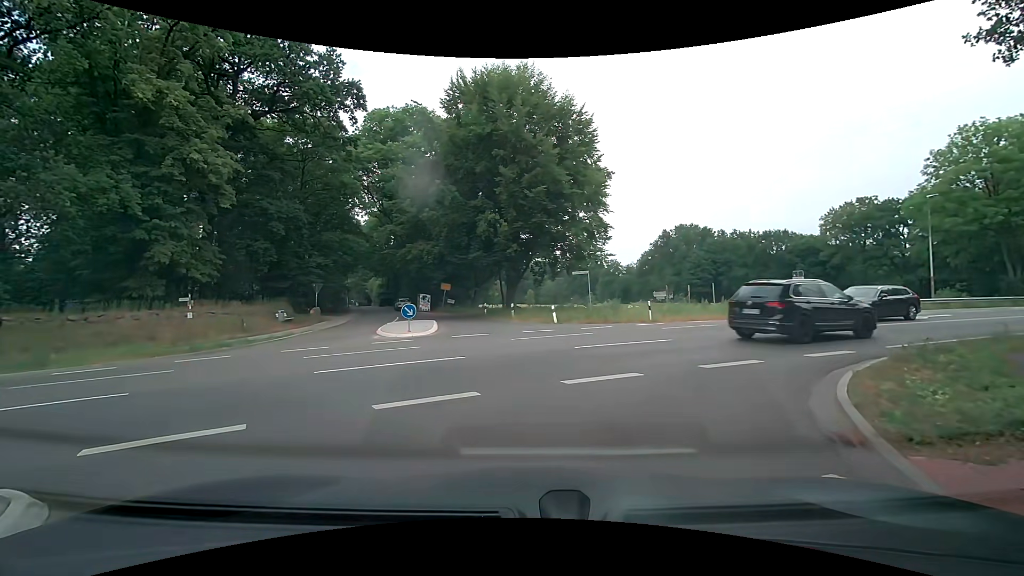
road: residential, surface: asphalt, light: Day
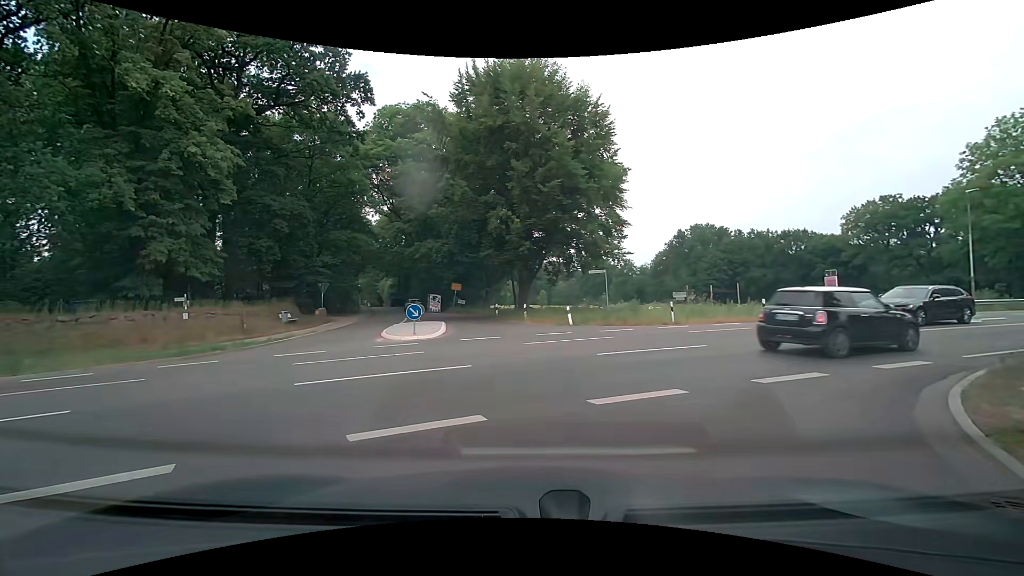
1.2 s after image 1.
(0.0, +1.5) m; 0°
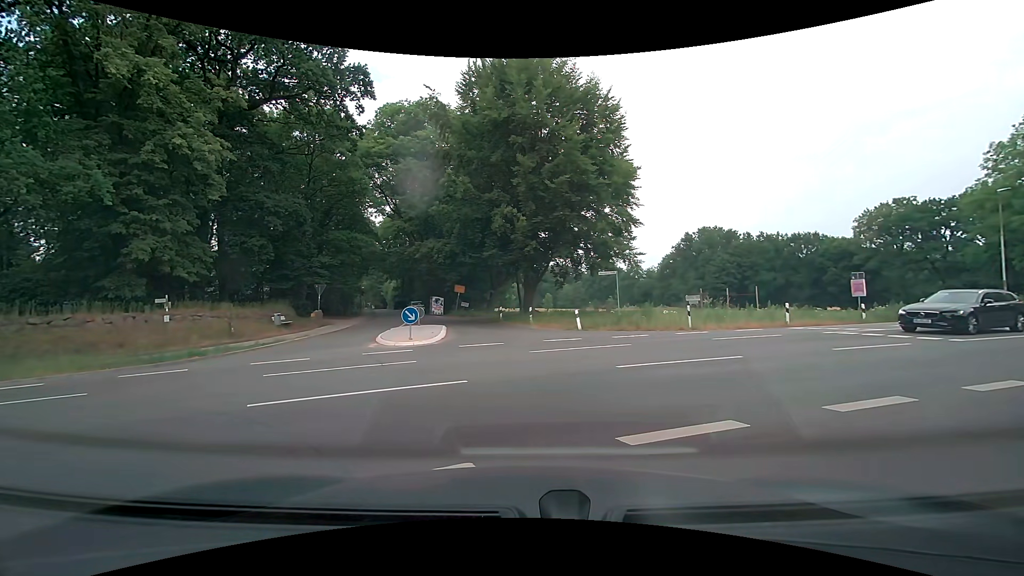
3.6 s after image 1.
(0.0, +1.6) m; 0°
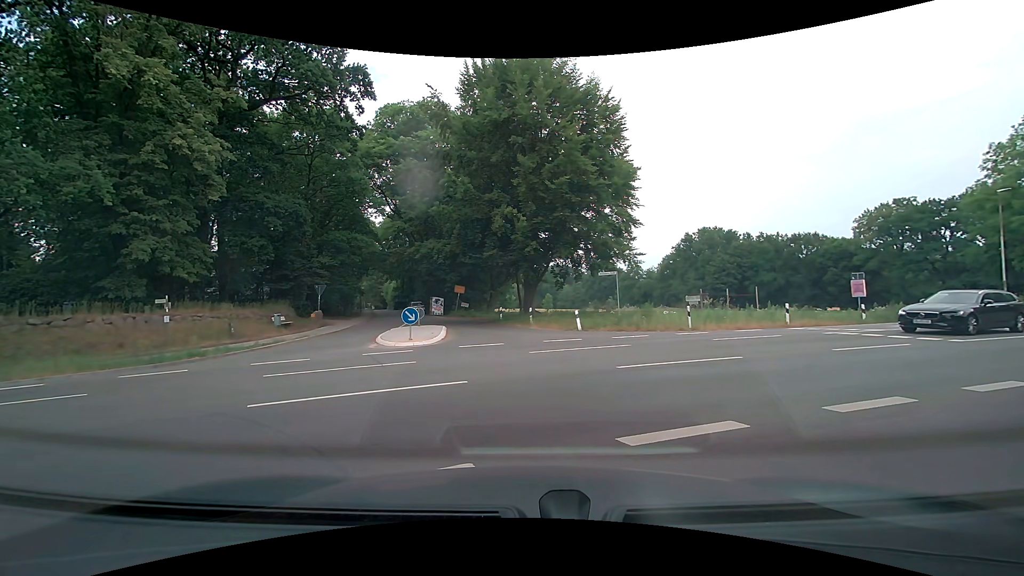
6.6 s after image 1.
(0.0, +0.1) m; 0°
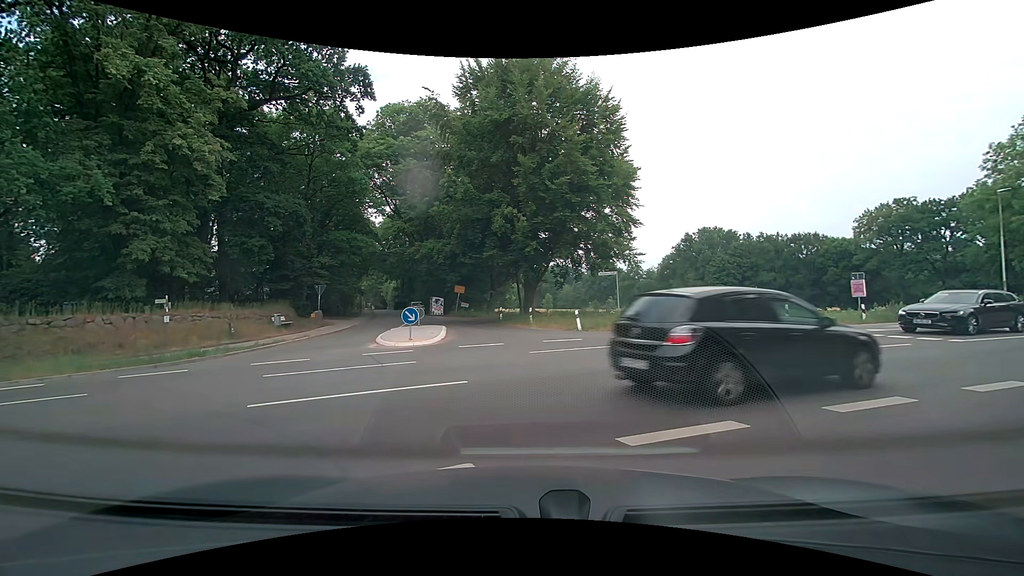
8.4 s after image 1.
(0.0, 0.0) m; 0°
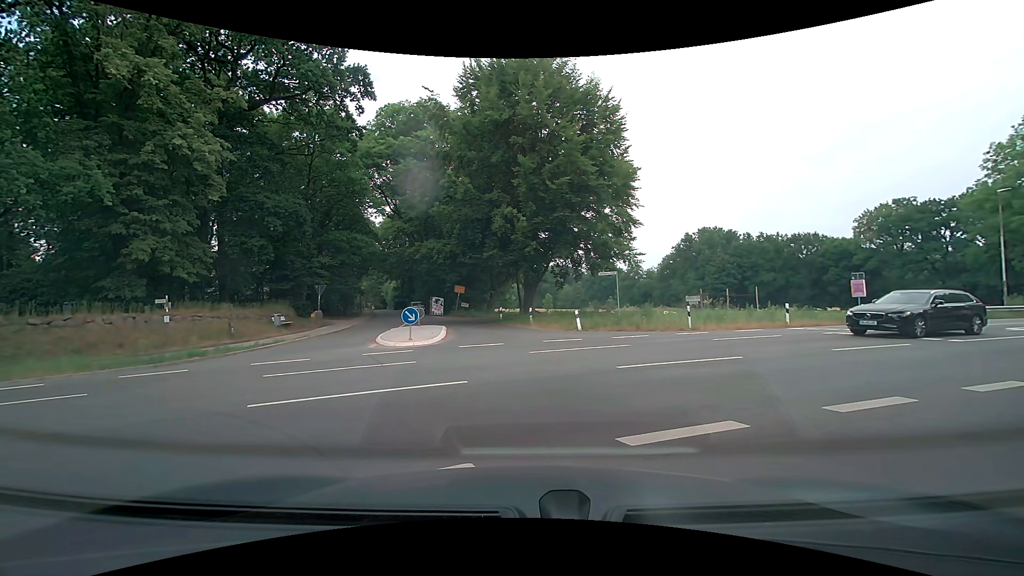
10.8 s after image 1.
(0.0, 0.0) m; 0°
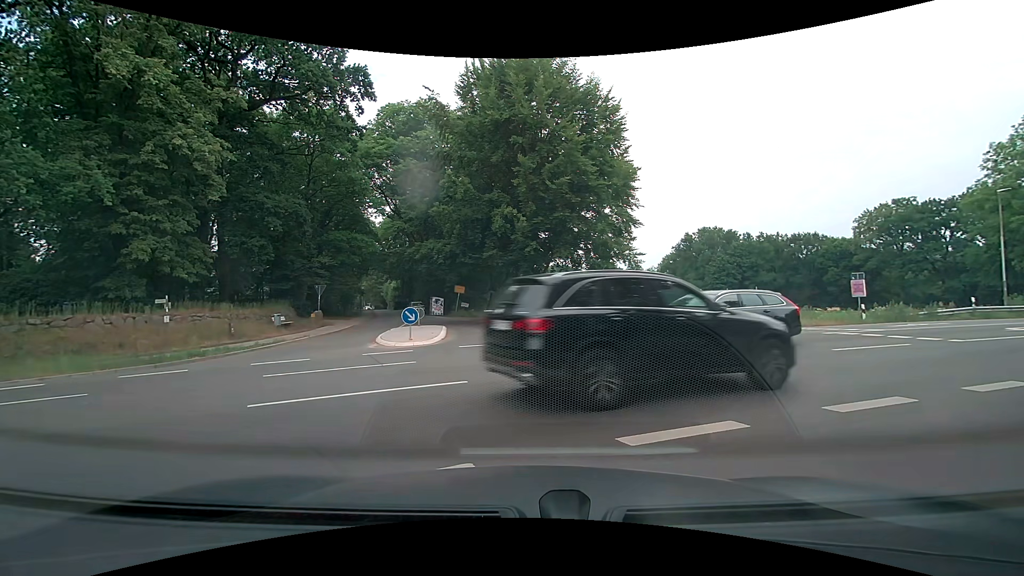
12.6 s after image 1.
(0.0, 0.0) m; 0°
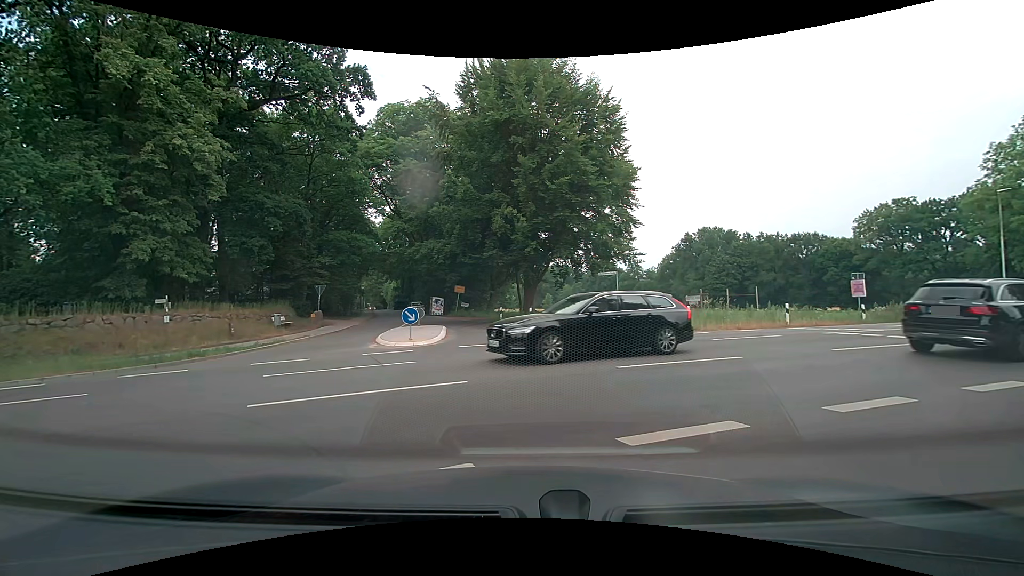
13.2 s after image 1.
(0.0, 0.0) m; 0°
